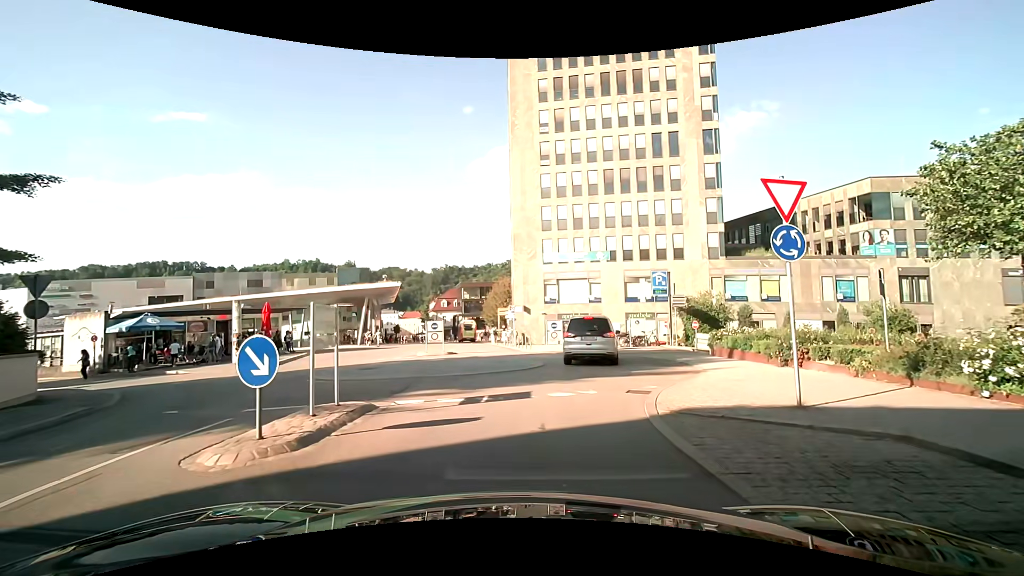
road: residential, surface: asphalt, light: Day
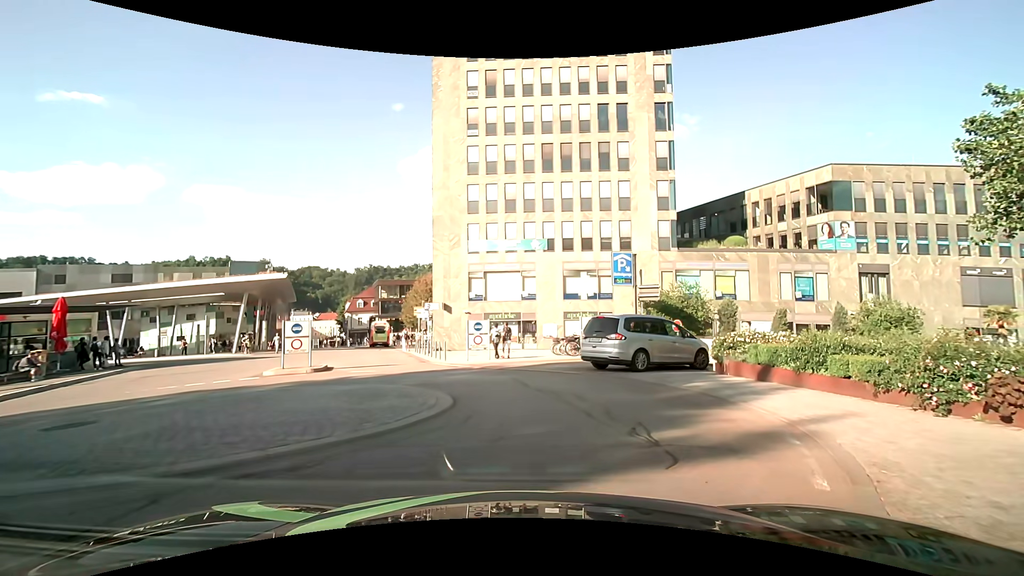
(+0.4, +8.9) m; +7°
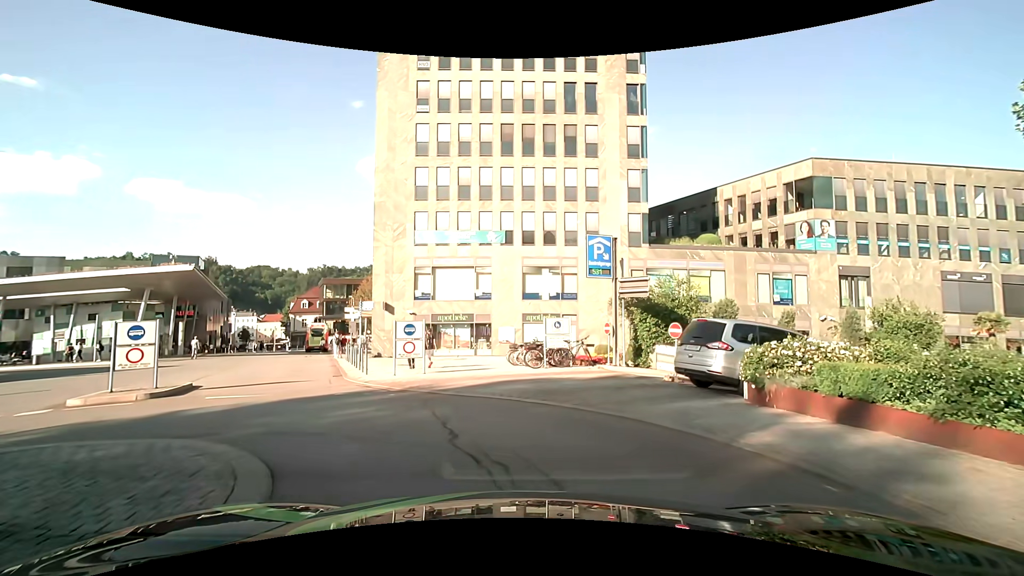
(+0.3, +5.3) m; +6°
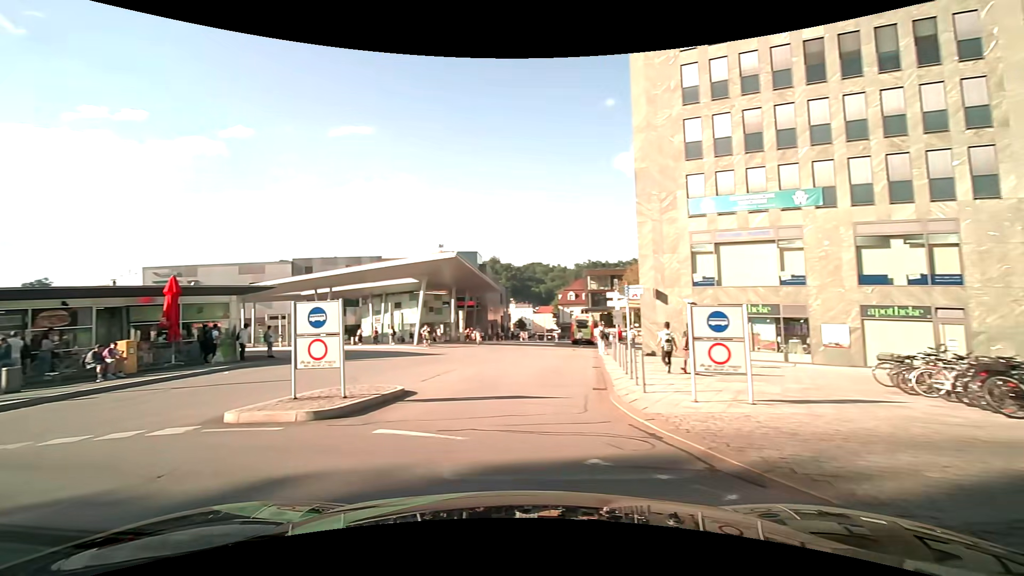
(-1.3, +7.1) m; -29°
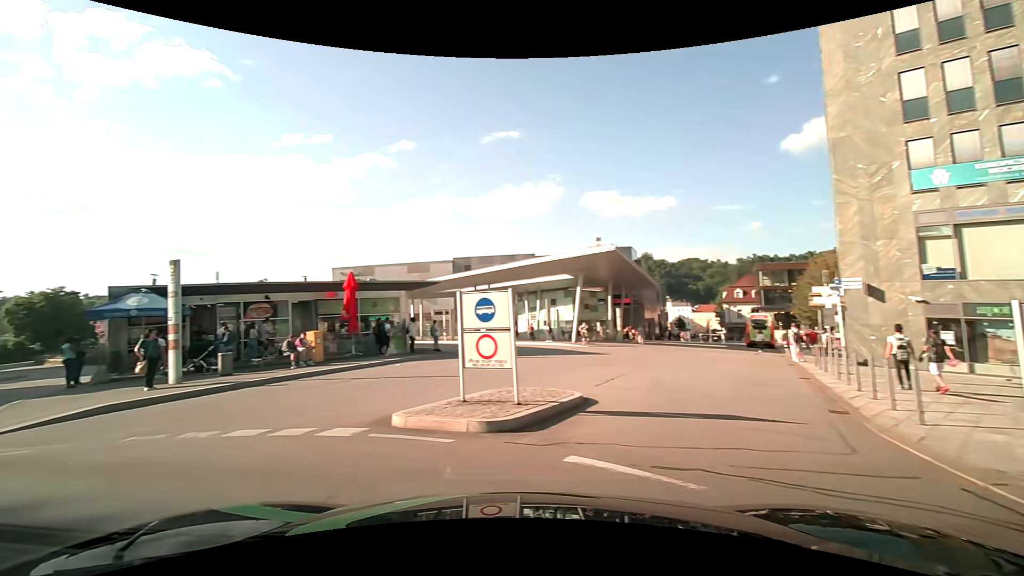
(-0.3, +1.8) m; -17°
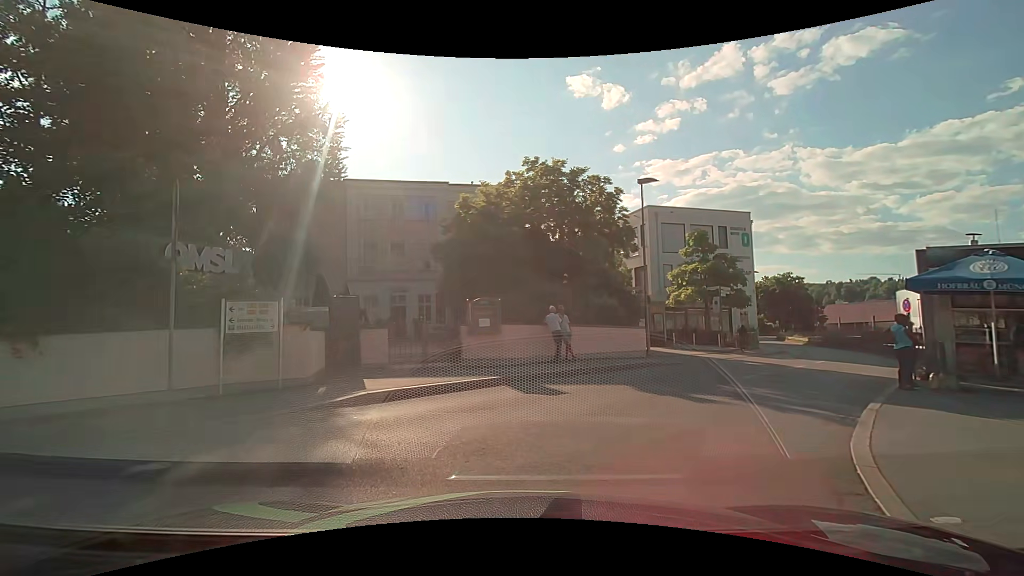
(-5.3, +5.9) m; -71°
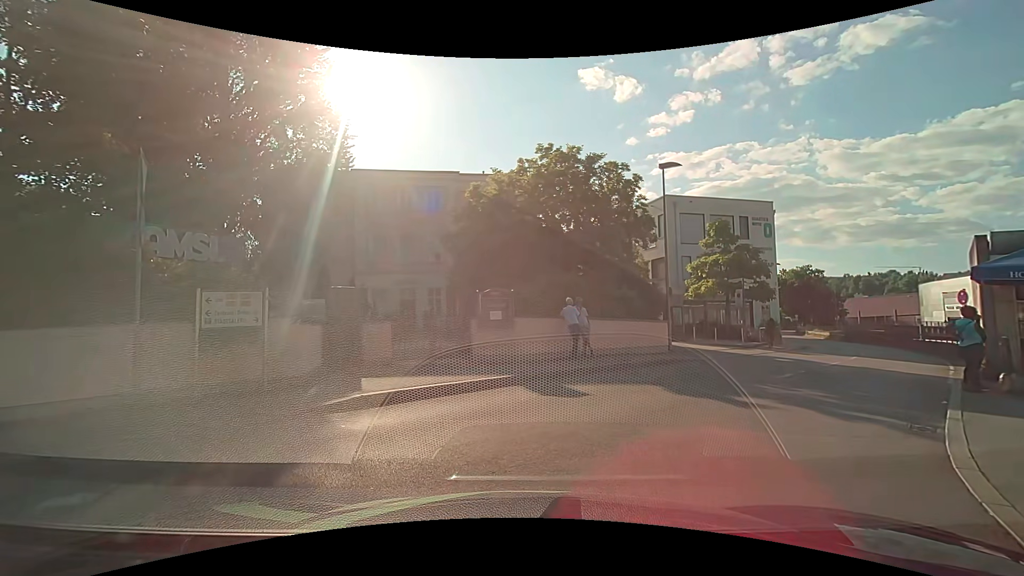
(0.0, +0.9) m; -1°
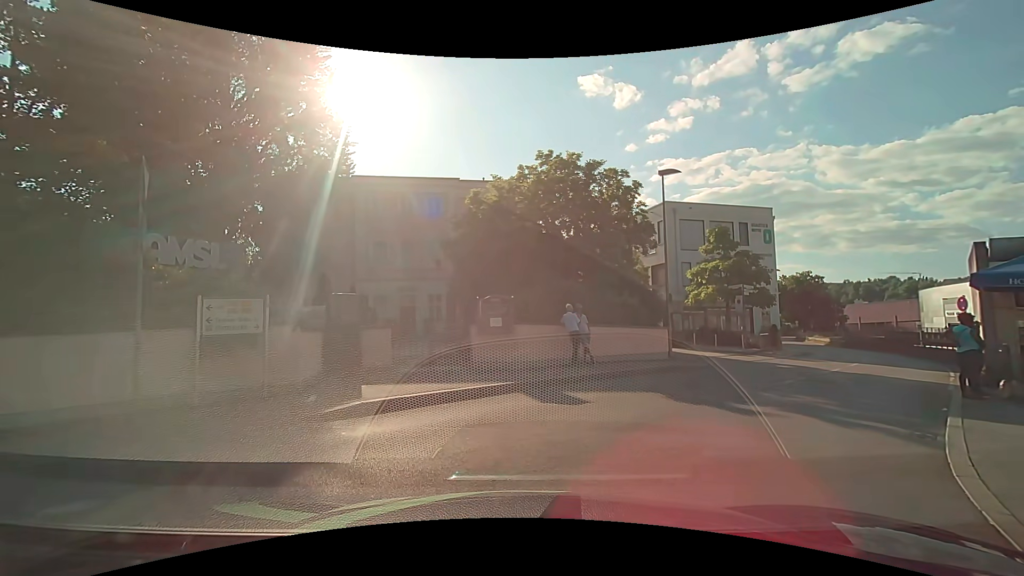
(0.0, +0.1) m; 0°
(-7, +4) (-17, +4) (-27, +6) (-36, +9) (-46, +13) (-54, +17) (-63, +23) (-70, +30) (-76, +38) (-81, +47) m
